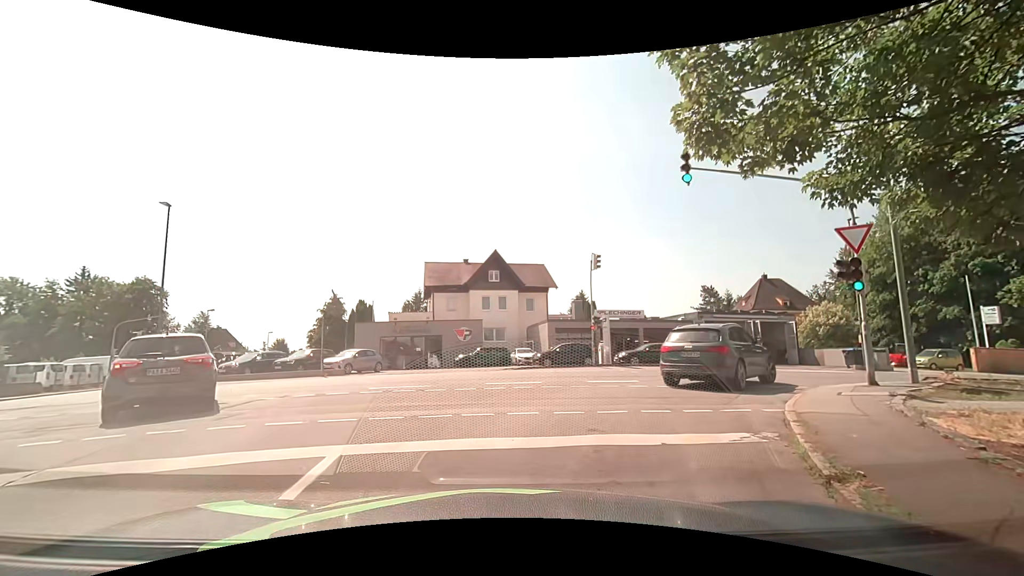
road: residential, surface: asphalt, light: Day
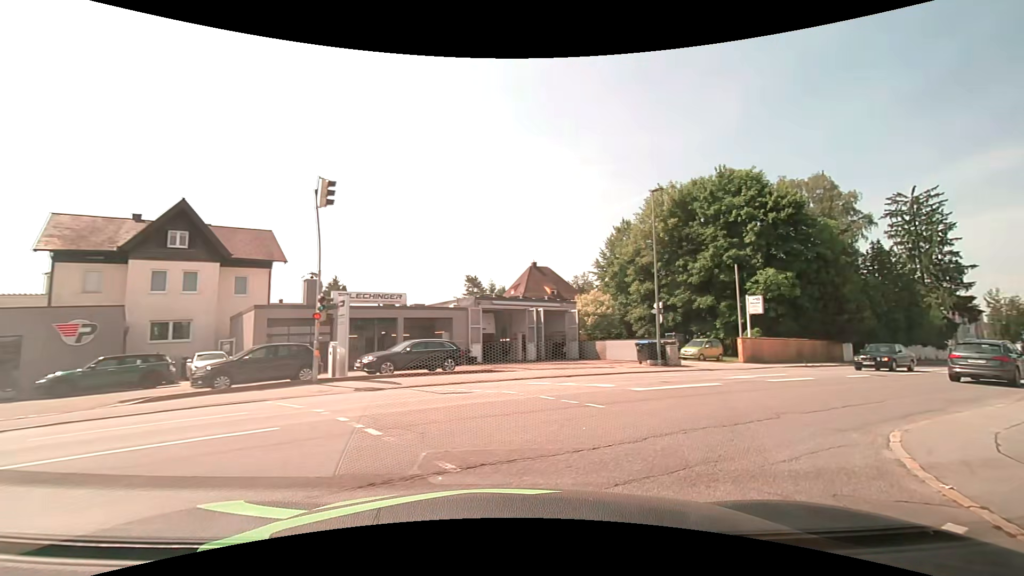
(+2.4, +12.2) m; +27°
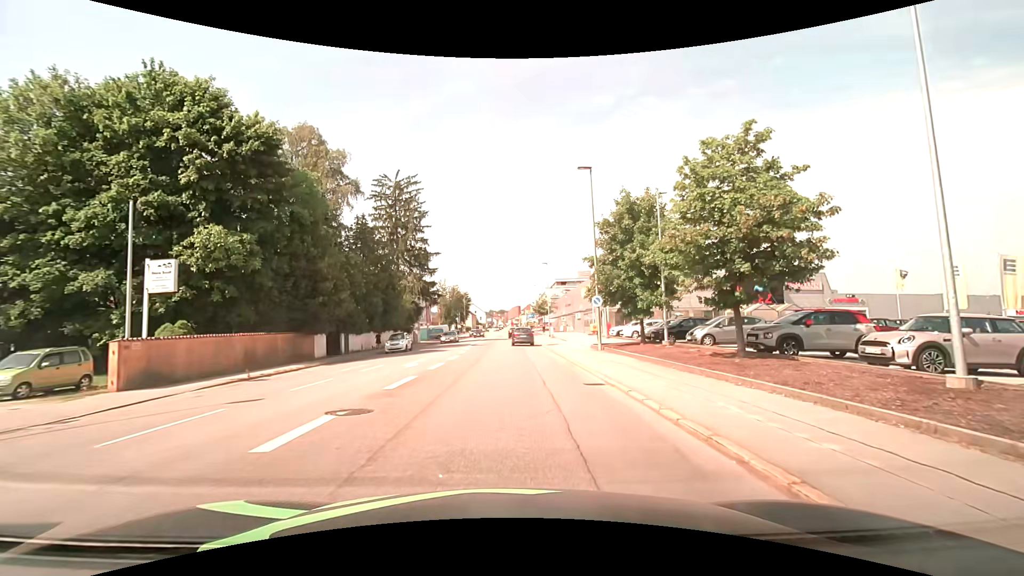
(+8.7, +14.5) m; +54°
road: tertiary
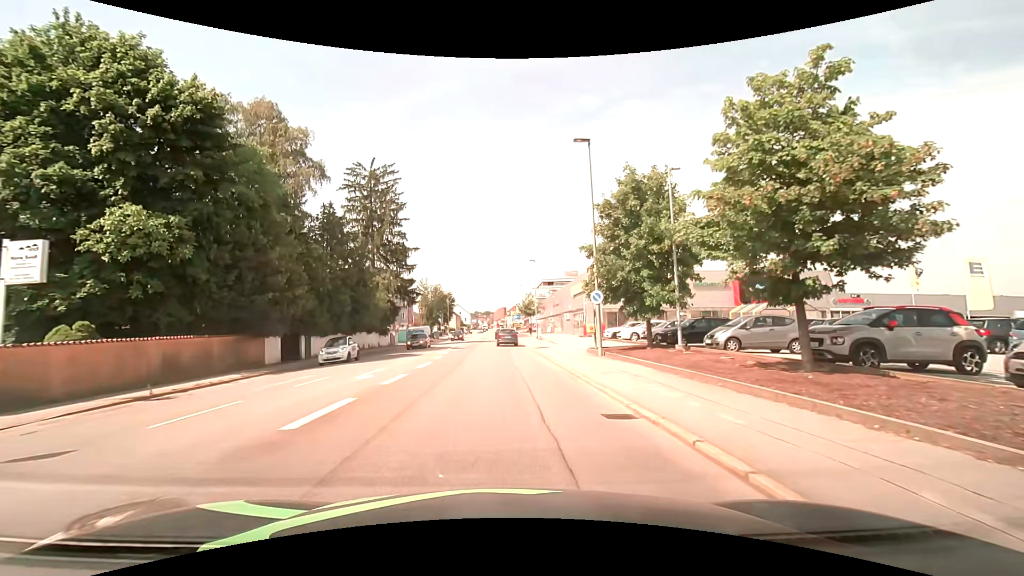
(+0.1, +4.6) m; +2°
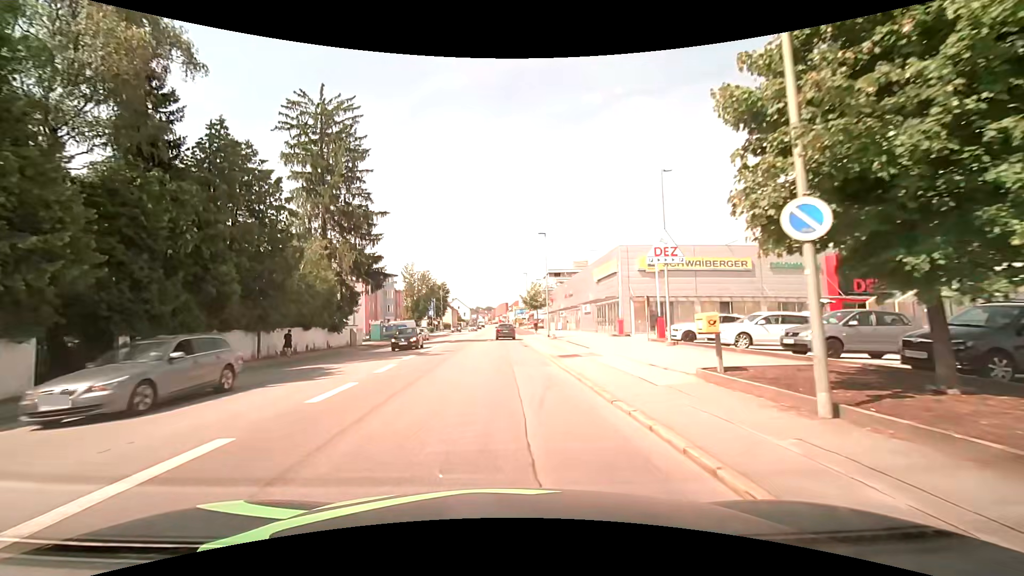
(0.0, +16.4) m; -1°
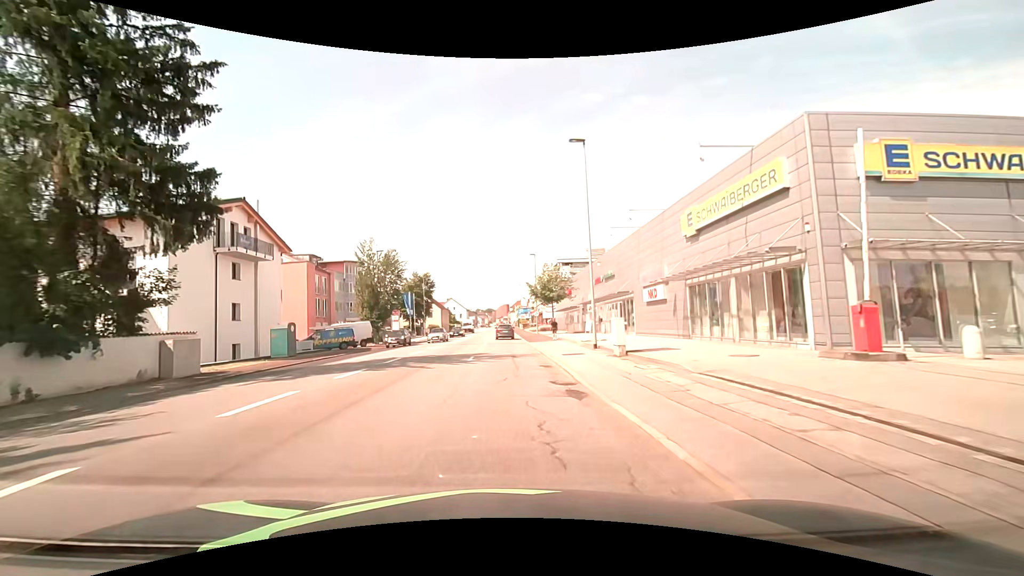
(-0.1, +25.1) m; 0°
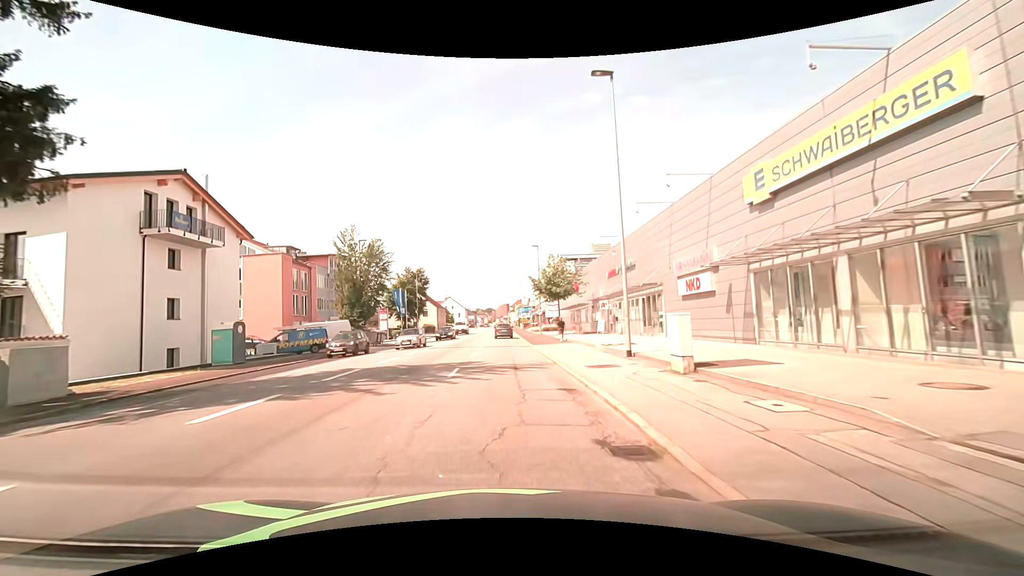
(0.0, +6.7) m; -1°
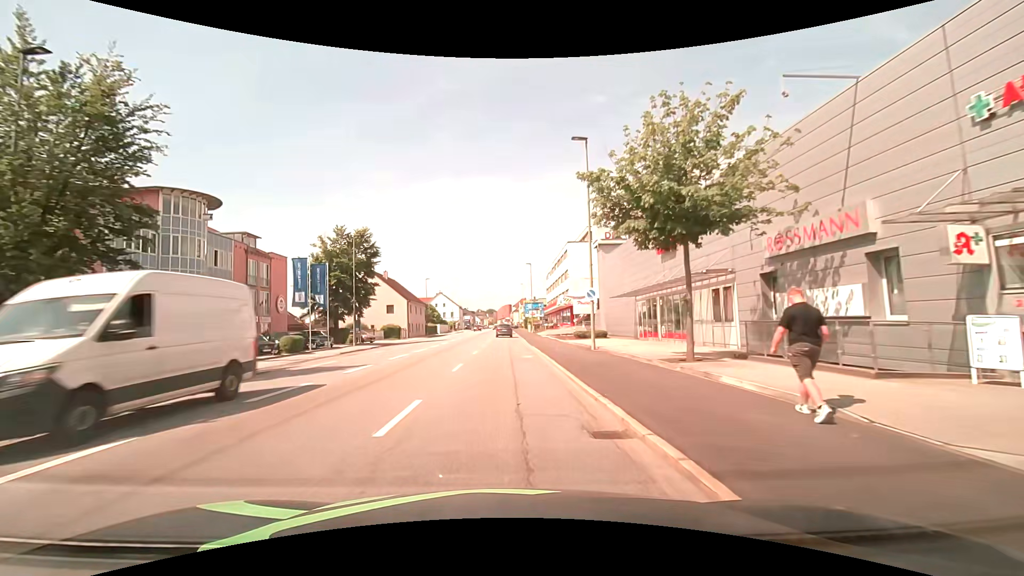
(+0.3, +34.2) m; +1°
(0, +10) (0, +20) (0, +30) (0, +40) (0, +50) (0, +60) (0, +70) (0, +80) (0, +90) (-1, +100) m
